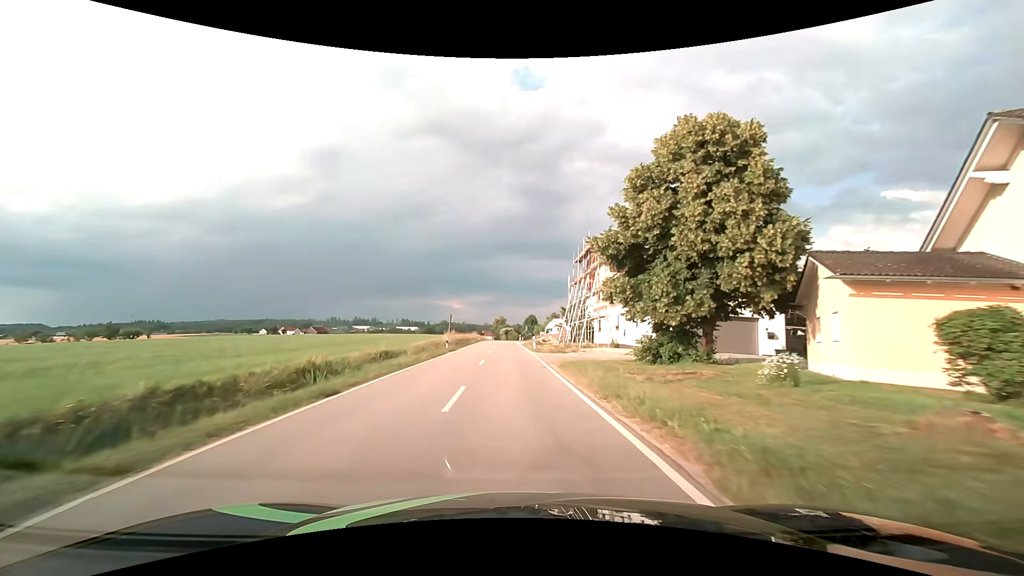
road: tertiary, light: Day
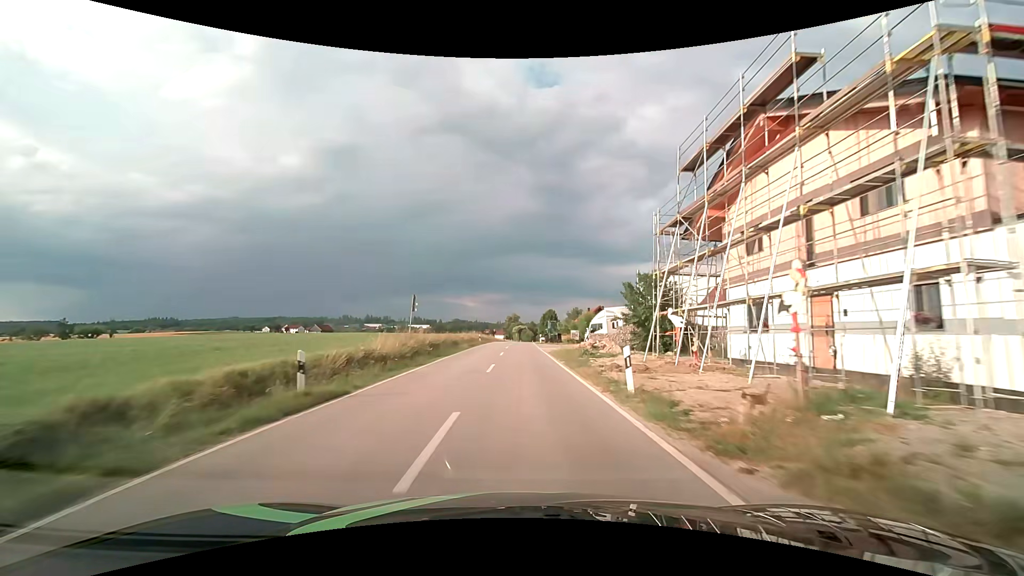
(-0.9, +28.7) m; -2°
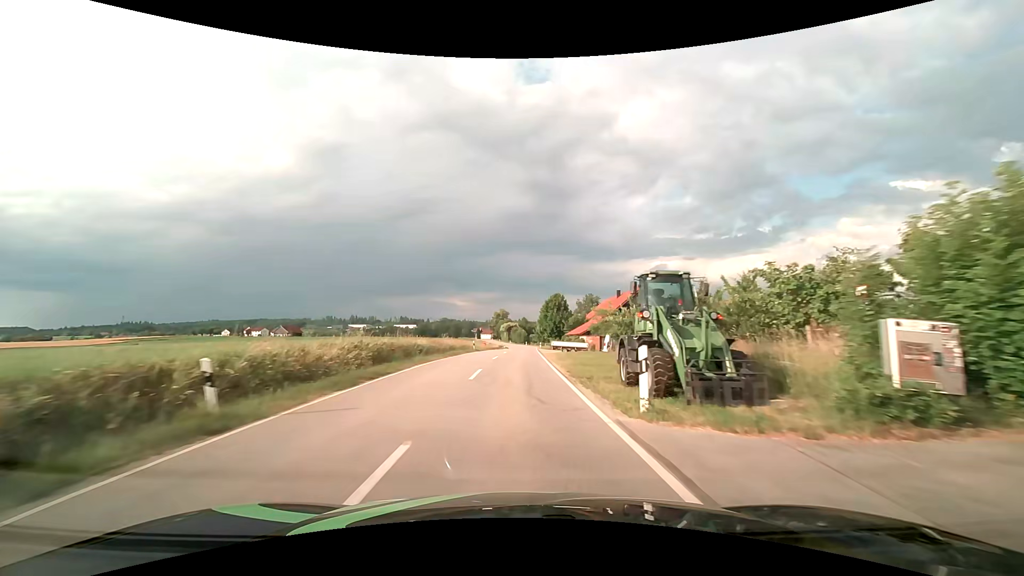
(+0.5, +50.5) m; +1°
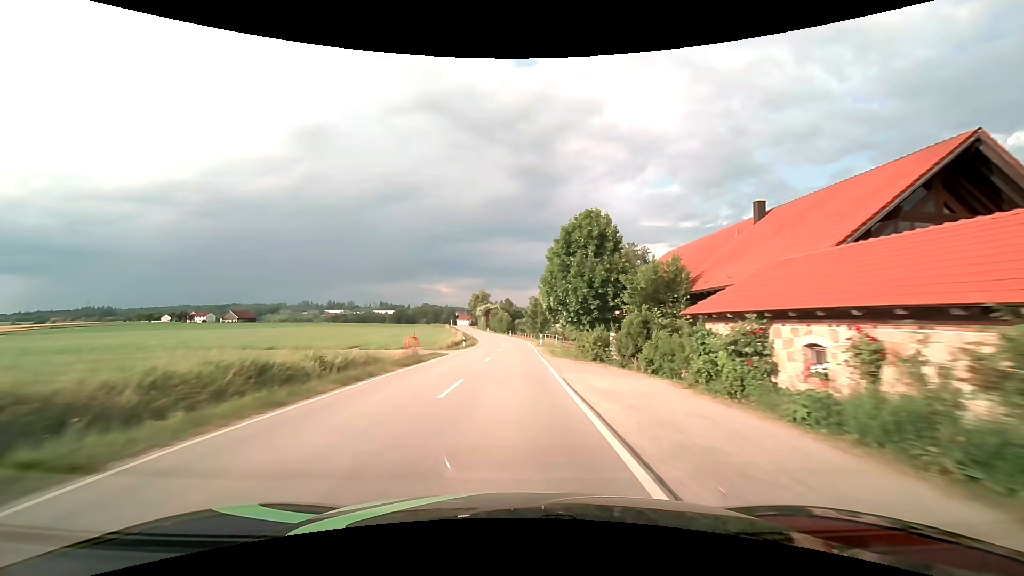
(+1.1, +52.4) m; +2°
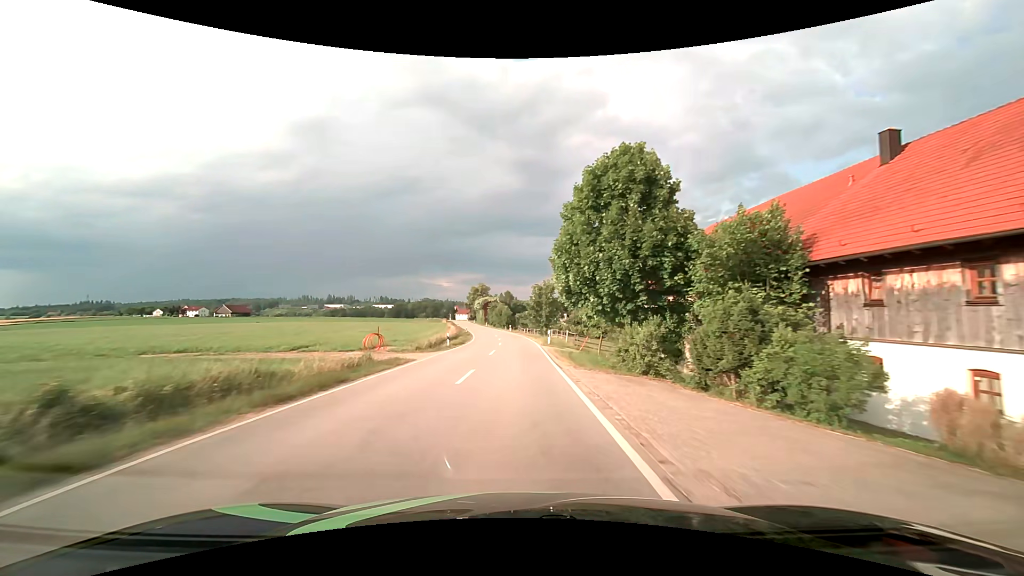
(0.0, +10.7) m; 0°
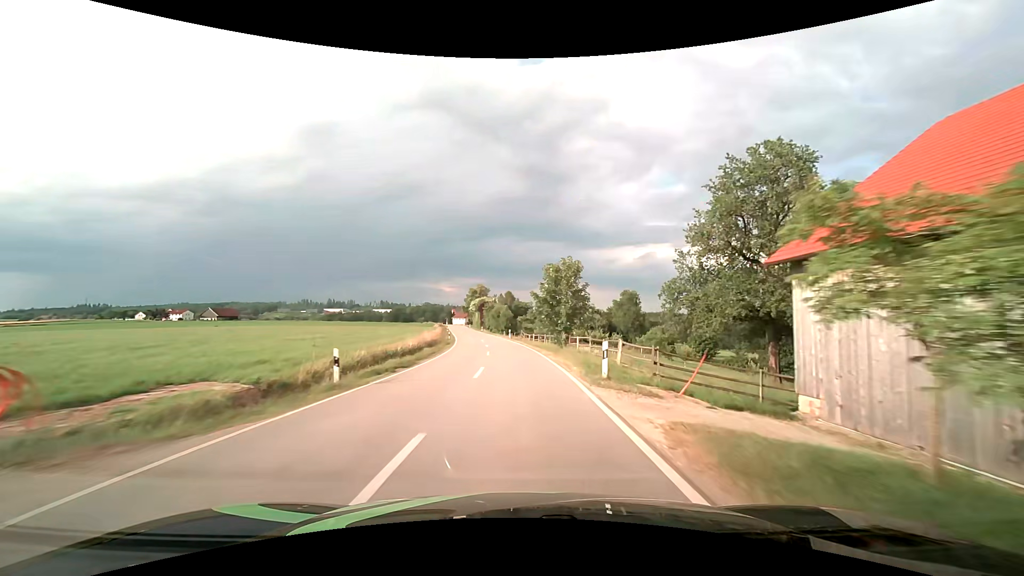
(-0.1, +21.7) m; 0°
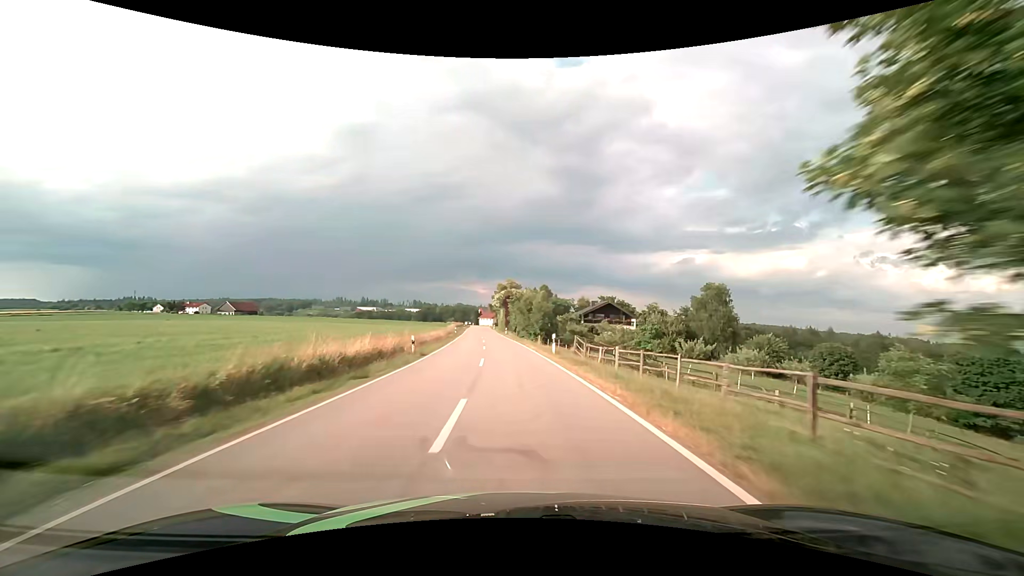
(-0.8, +32.7) m; -4°
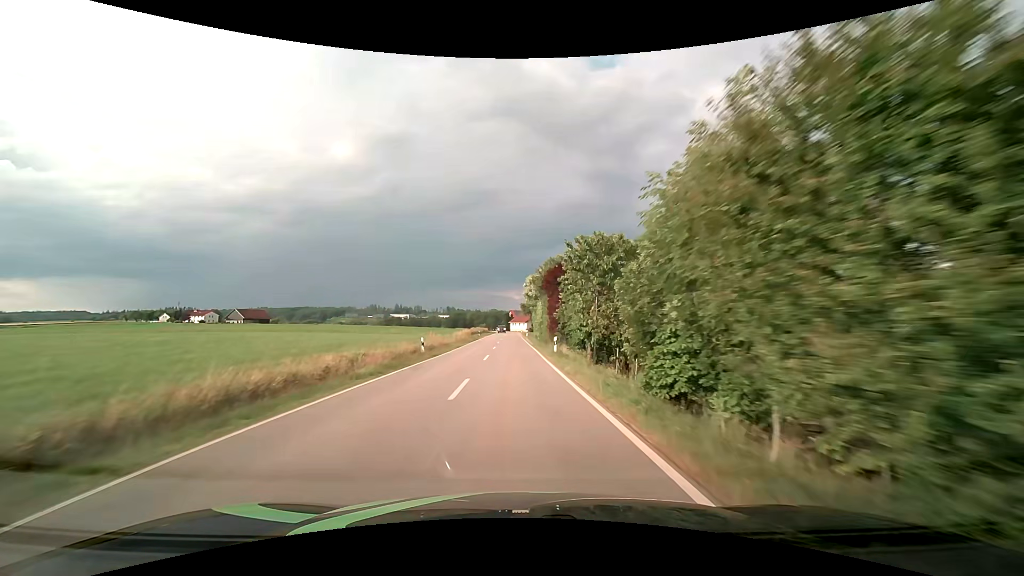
(-1.5, +44.2) m; -4°
(0, +10) (0, +20) (0, +30) (0, +40) (0, +50) (-1, +60) (-1, +70) (-1, +80) (-1, +90) (-1, +100) m
